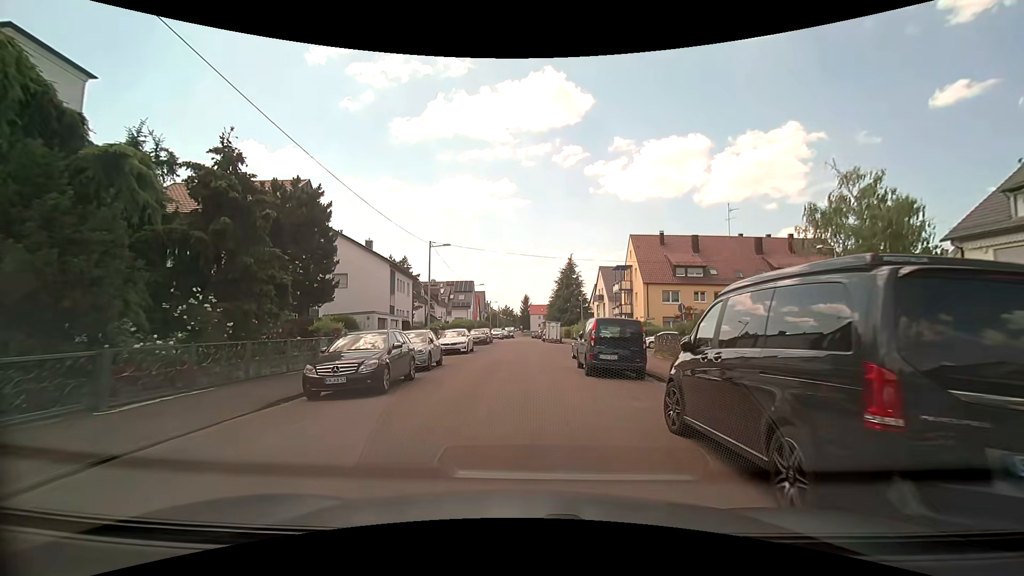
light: Day
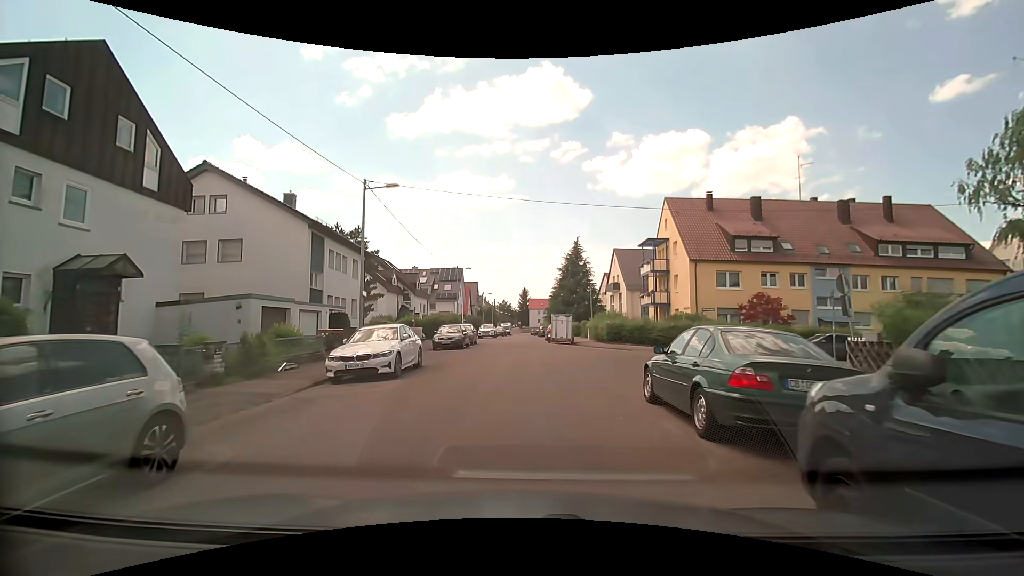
(+0.1, +15.2) m; 0°
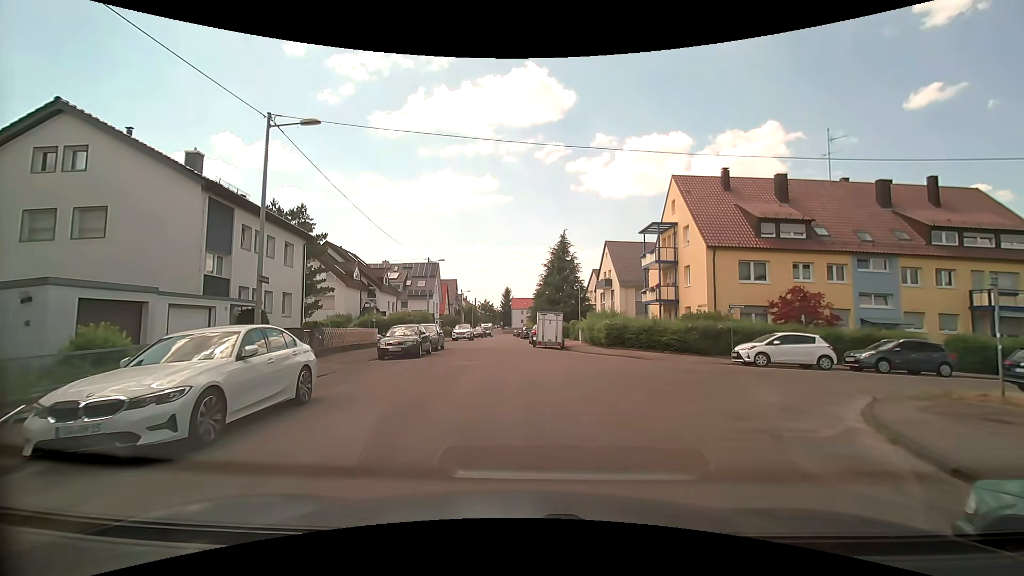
(+0.1, +7.1) m; +4°
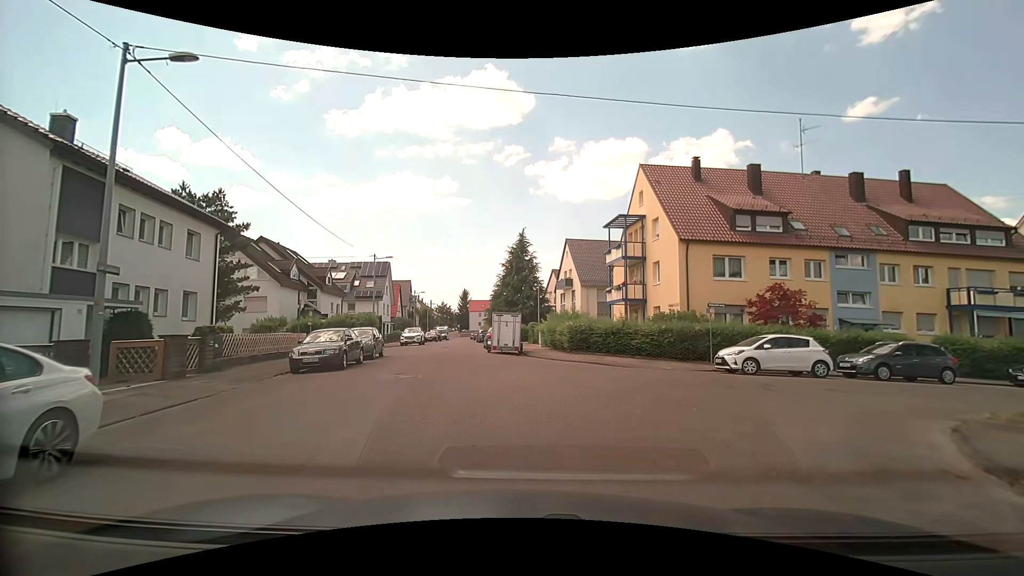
(0.0, +3.6) m; +5°
